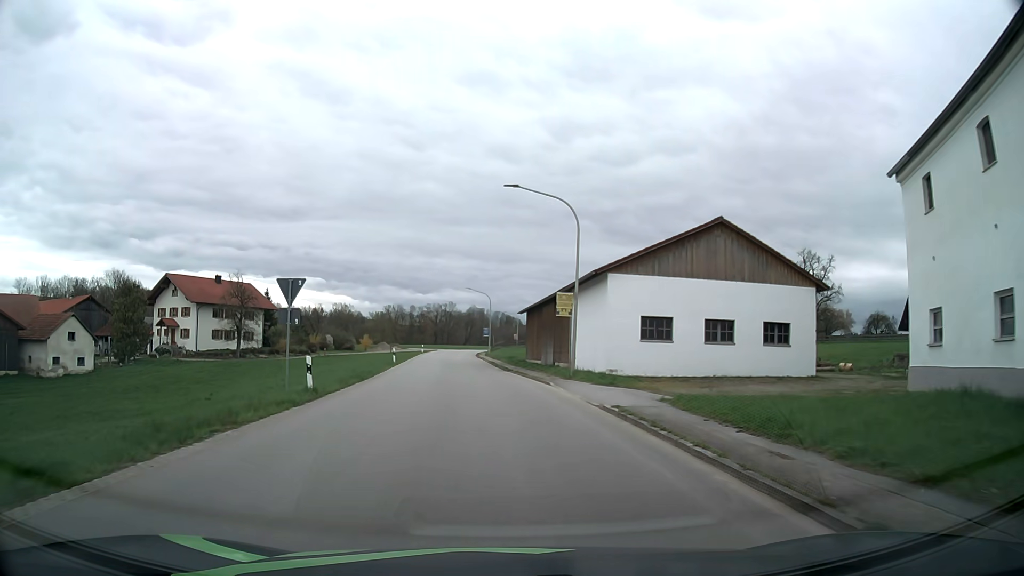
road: tertiary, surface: asphalt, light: Day
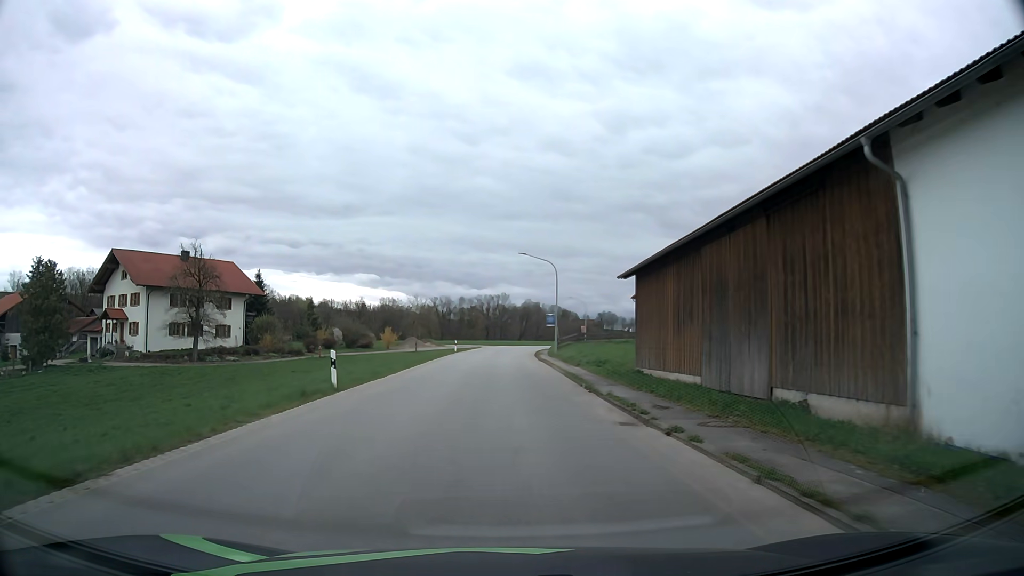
(-1.2, +27.2) m; -4°
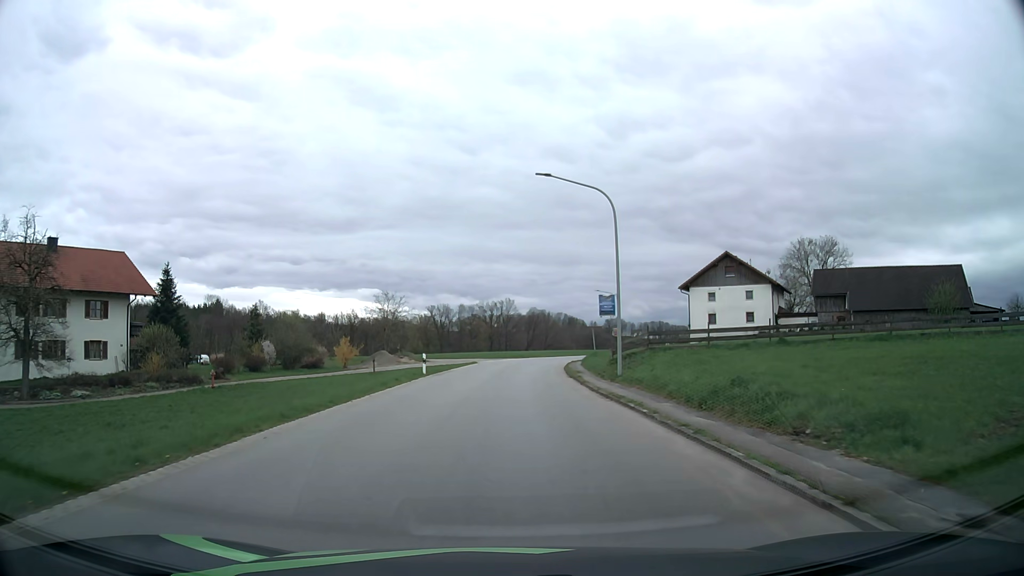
(-0.3, +26.0) m; -1°
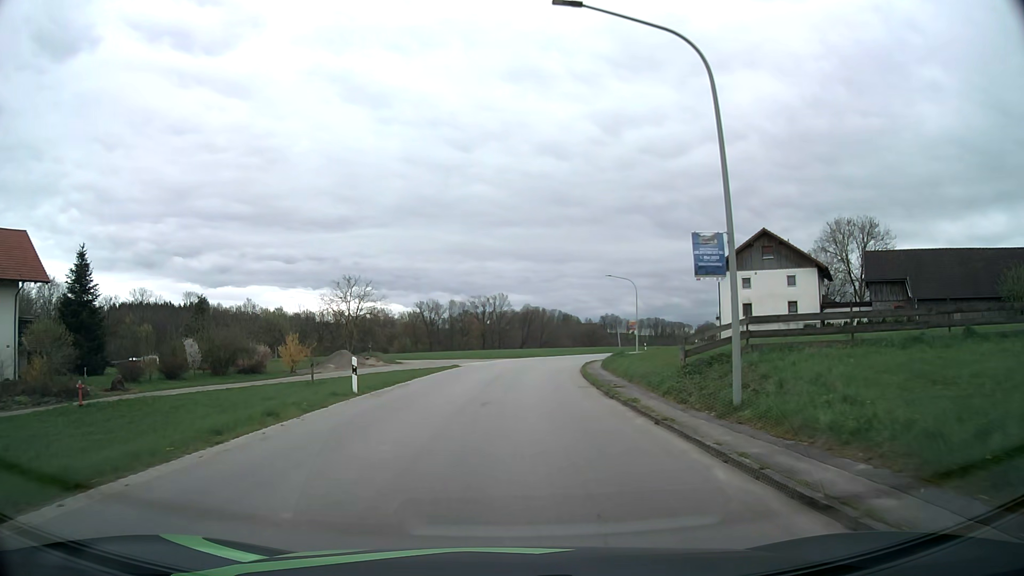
(+0.1, +13.4) m; +1°
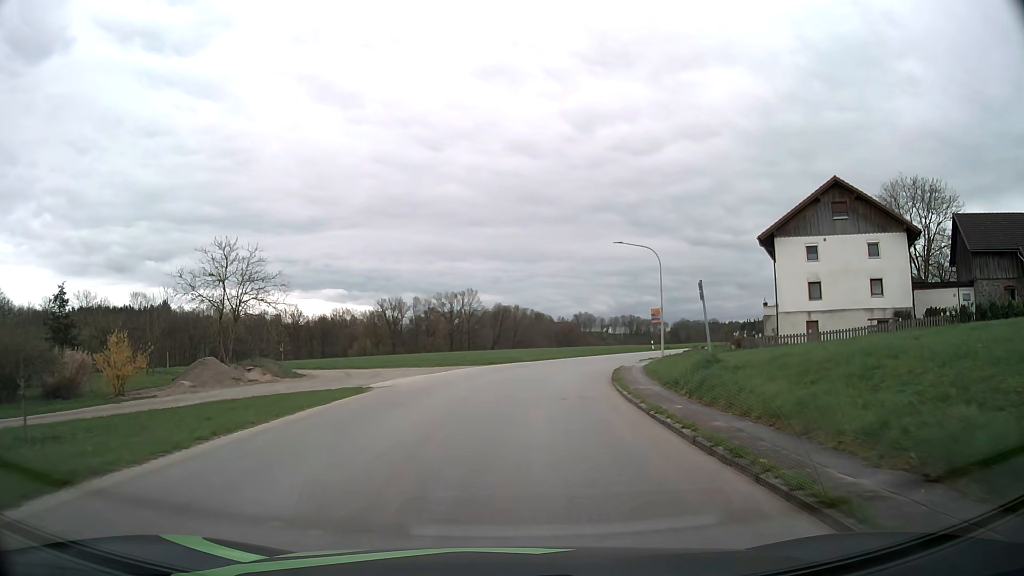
(+0.3, +19.7) m; +2°
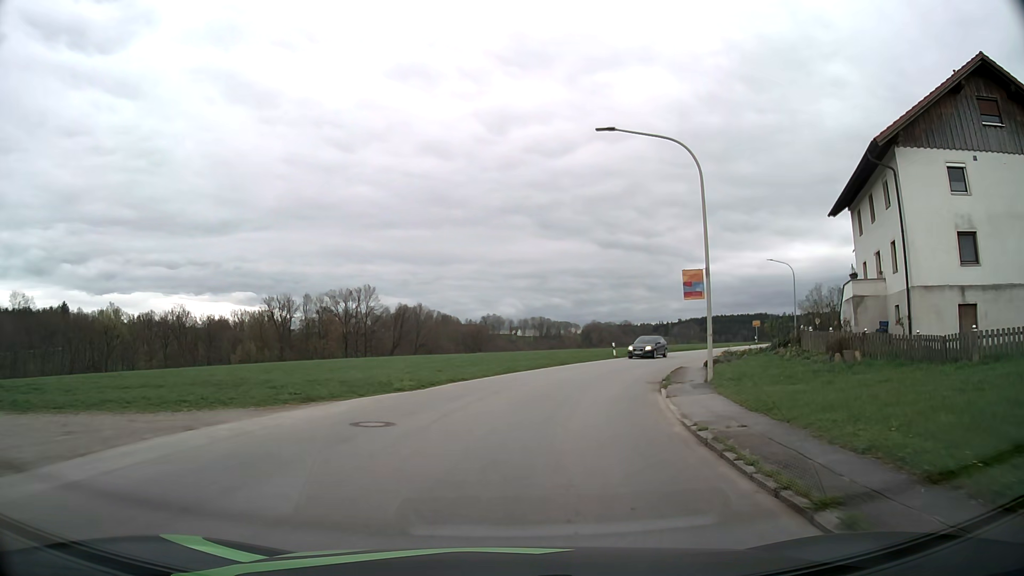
(+1.4, +23.8) m; +8°
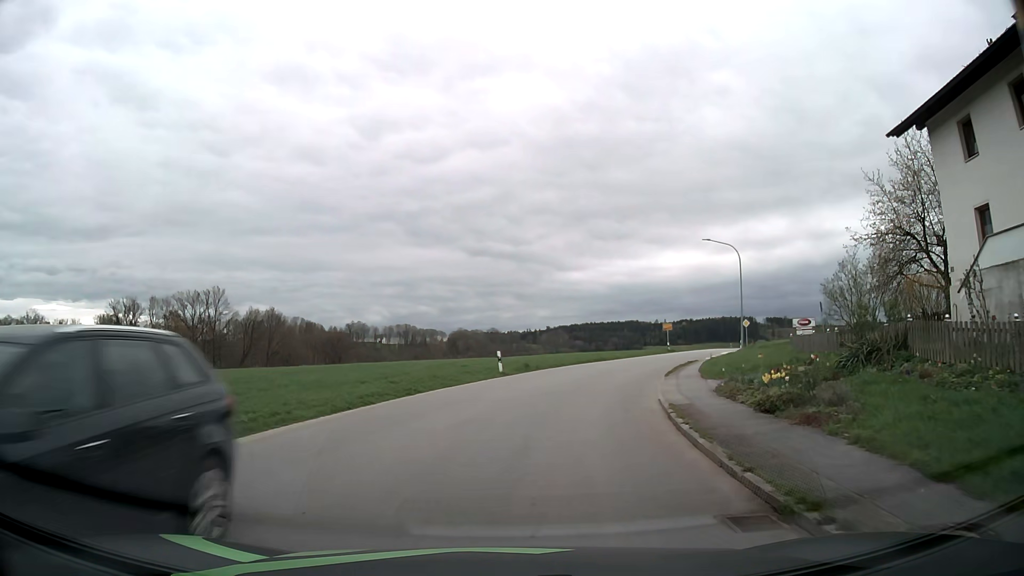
(+1.6, +17.0) m; +11°
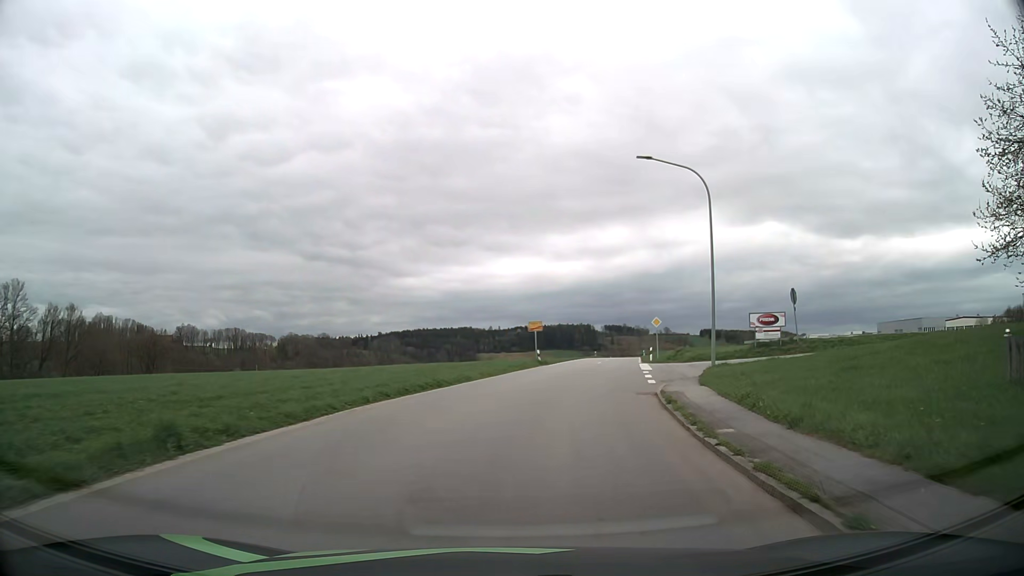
(+2.7, +23.1) m; +14°
(+1, +10) (+2, +20) (+4, +30) (+6, +39) (+8, +49) (+10, +59) (+12, +69) (+14, +79) (+16, +88) (+18, +98) m
